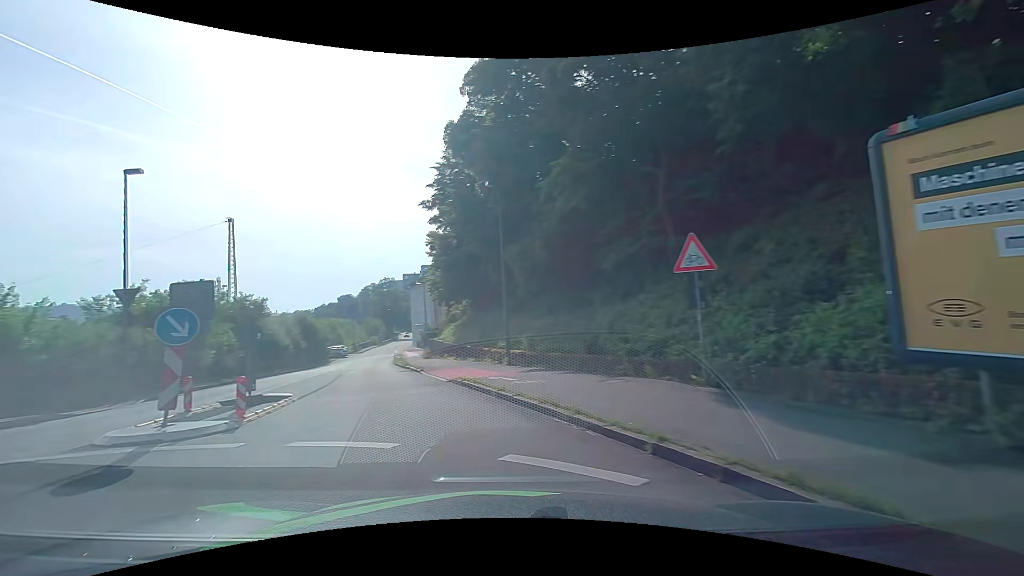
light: Day
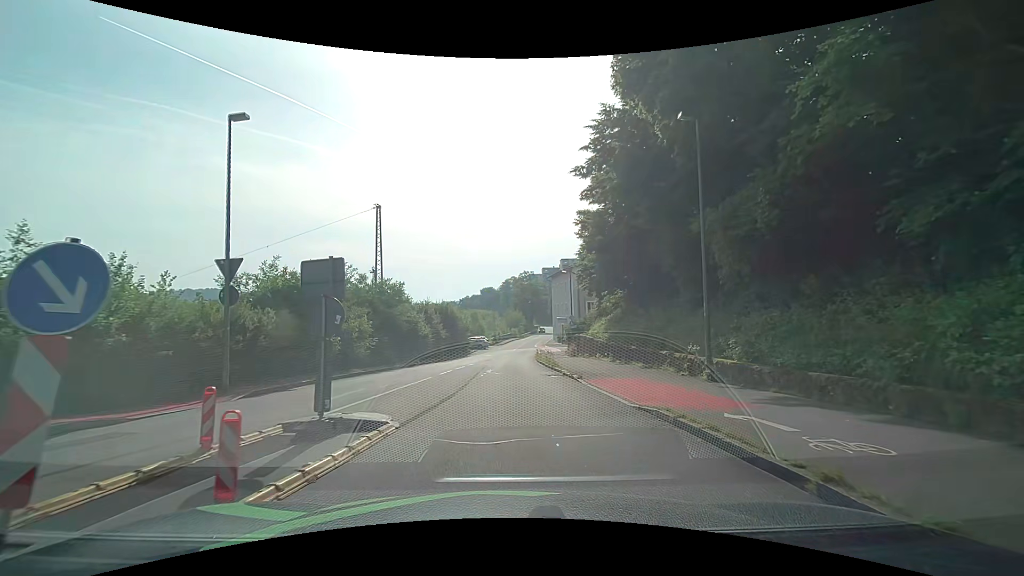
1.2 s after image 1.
(-1.1, +6.1) m; -15°
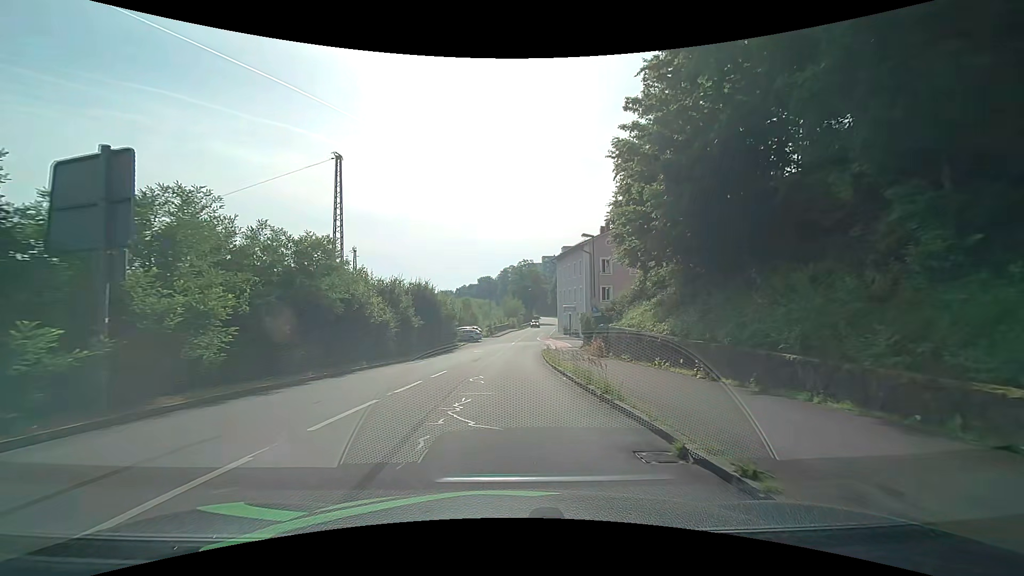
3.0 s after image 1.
(-0.1, +13.1) m; 0°
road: residential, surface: asphalt
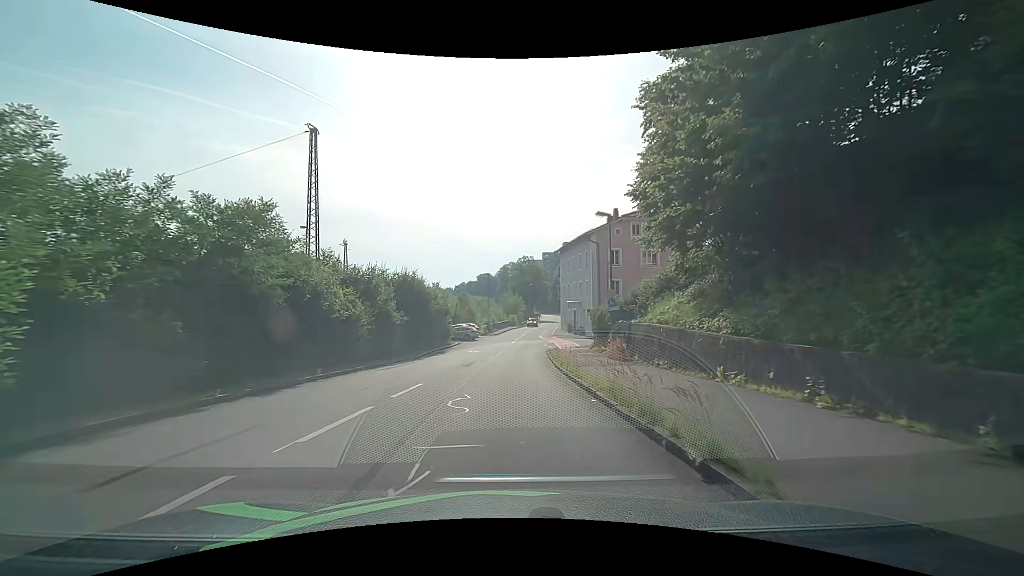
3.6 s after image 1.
(0.0, +5.5) m; 0°
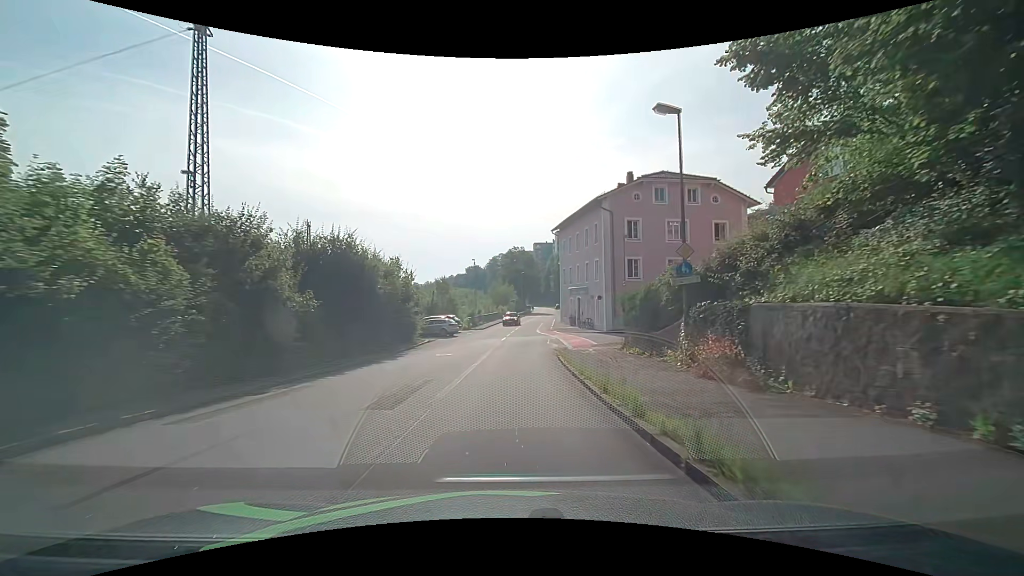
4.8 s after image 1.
(+0.2, +12.6) m; +1°
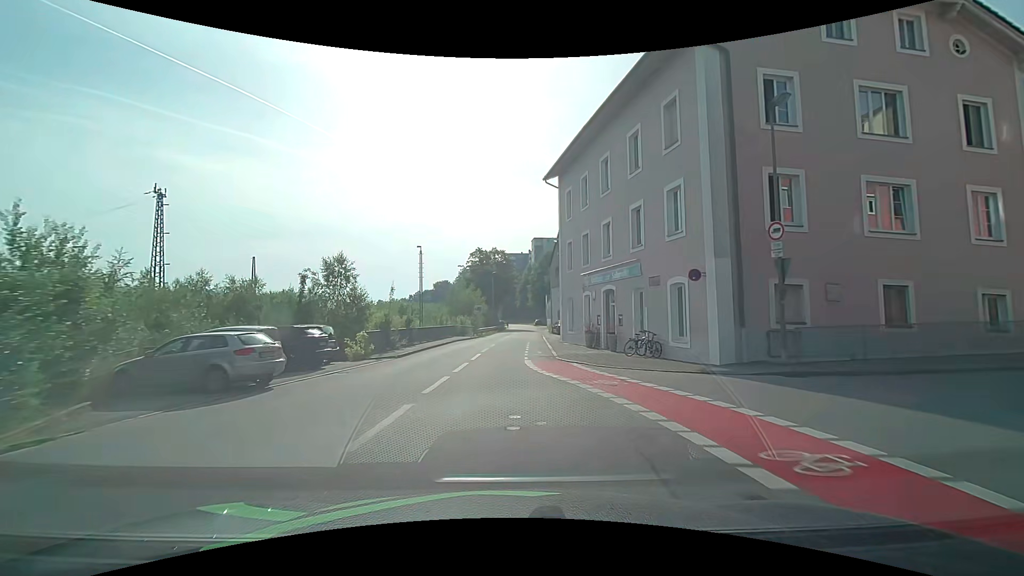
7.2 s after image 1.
(+1.0, +28.1) m; +2°
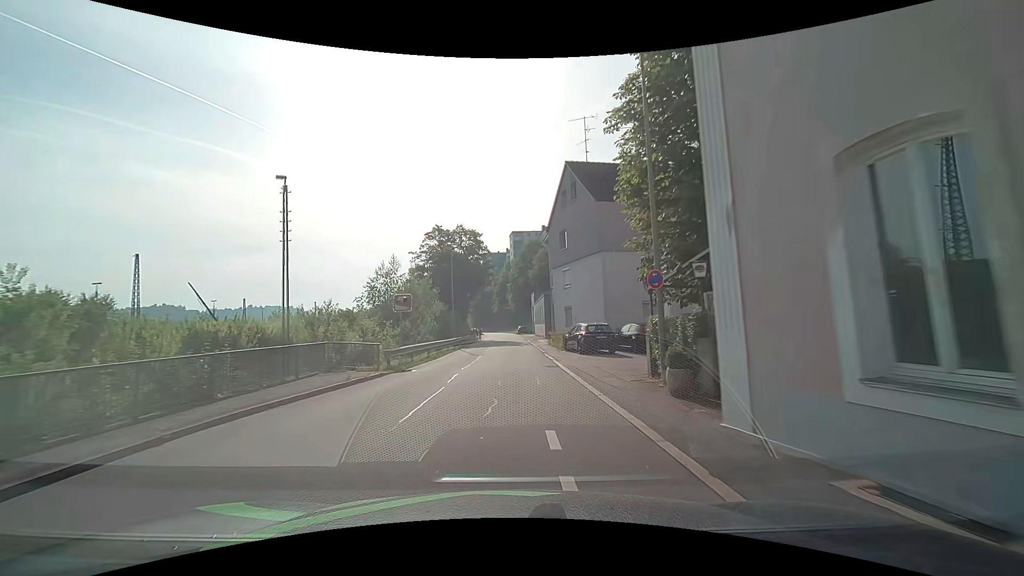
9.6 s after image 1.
(+0.8, +28.3) m; +2°
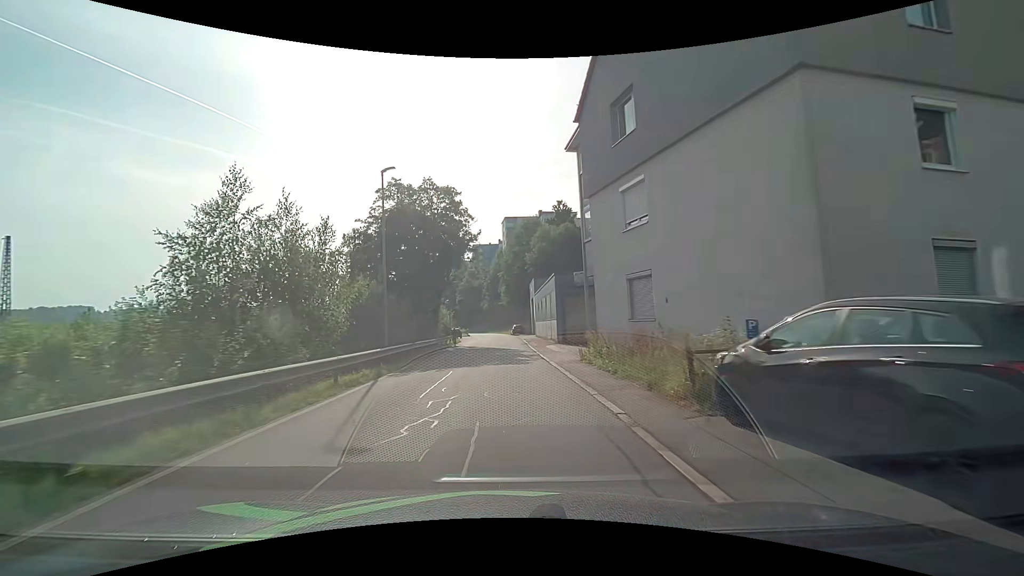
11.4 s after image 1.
(+0.5, +20.9) m; +2°
(0, +10) (0, +20) (0, +30) (-1, +40) (-1, +50) (-2, +60) (-2, +70) (-3, +80) (-4, +90) (-5, +100) m
